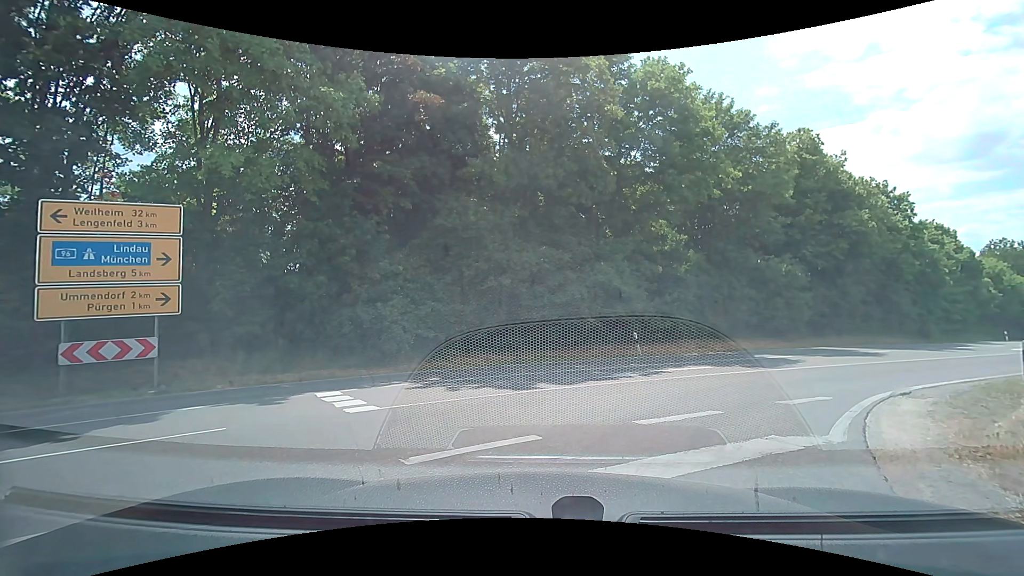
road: tertiary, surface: asphalt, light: Day
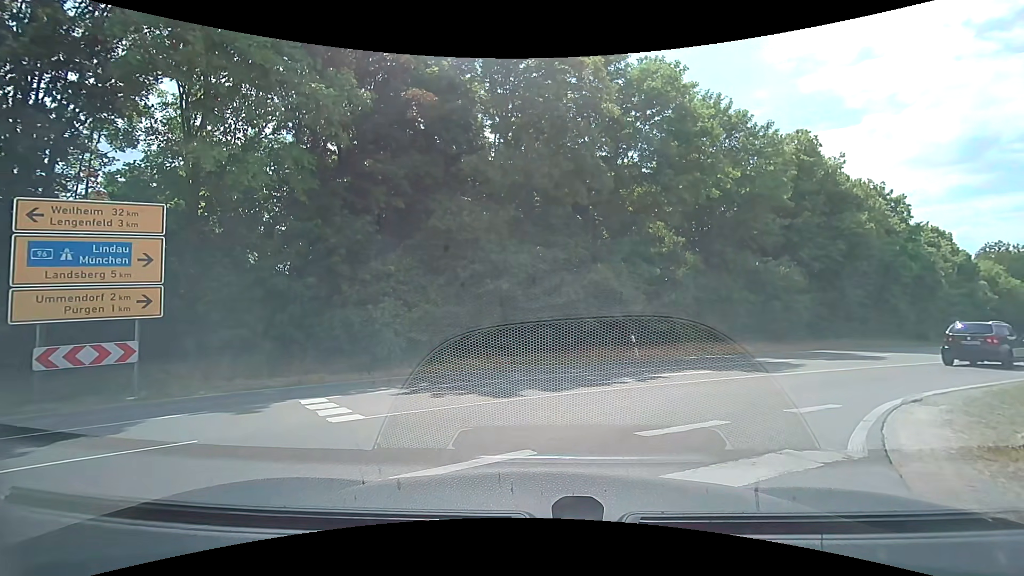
(0.0, +0.5) m; 0°
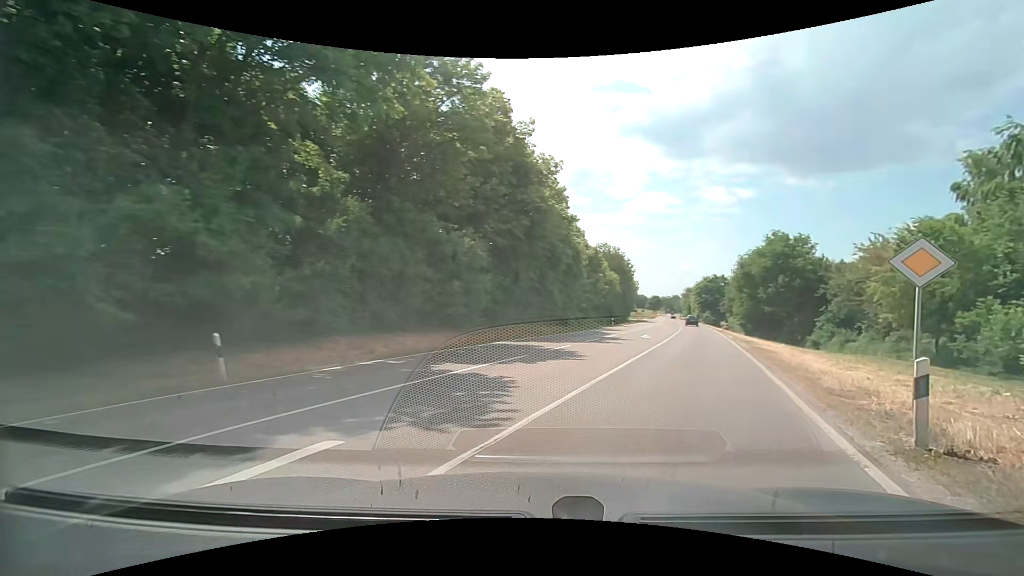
(+2.7, +10.0) m; +37°
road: secondary
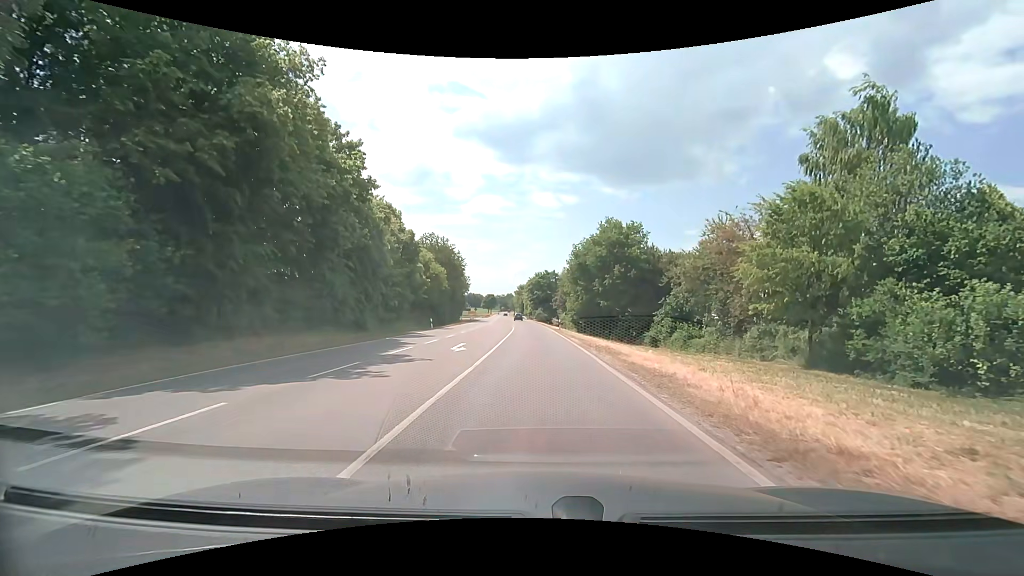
(+3.1, +12.6) m; +19°
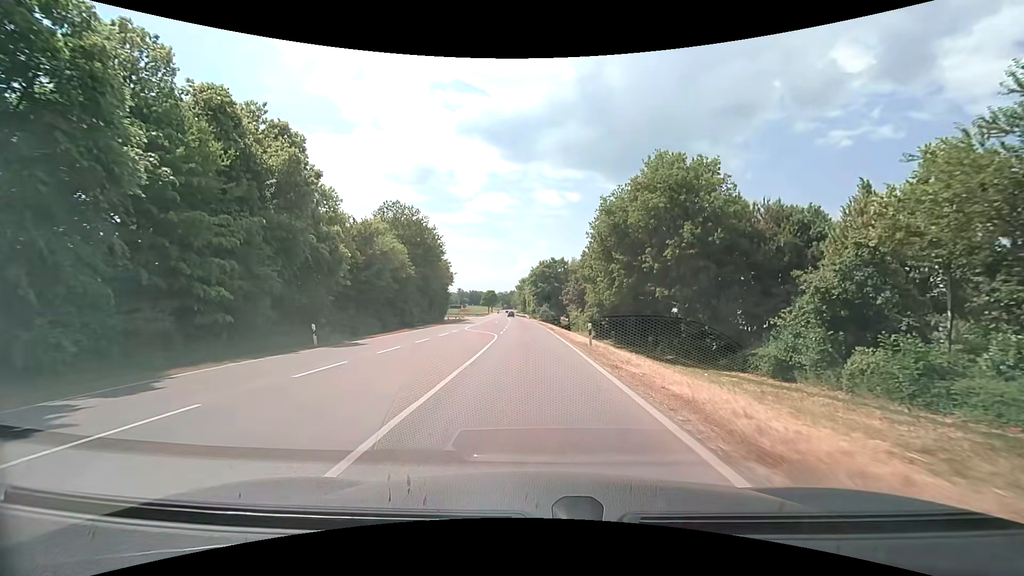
(+0.1, +24.4) m; -1°
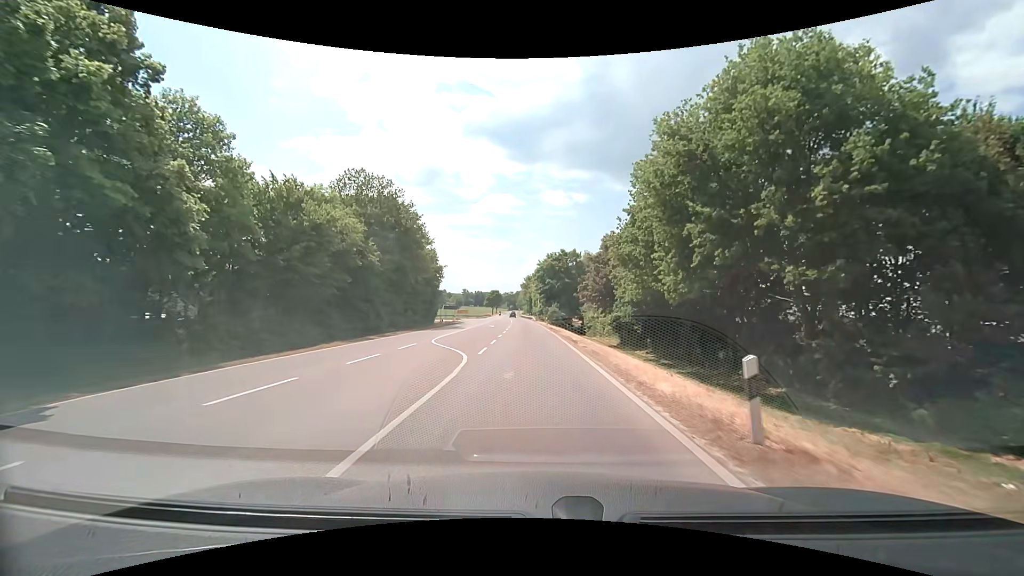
(0.0, +15.0) m; -1°
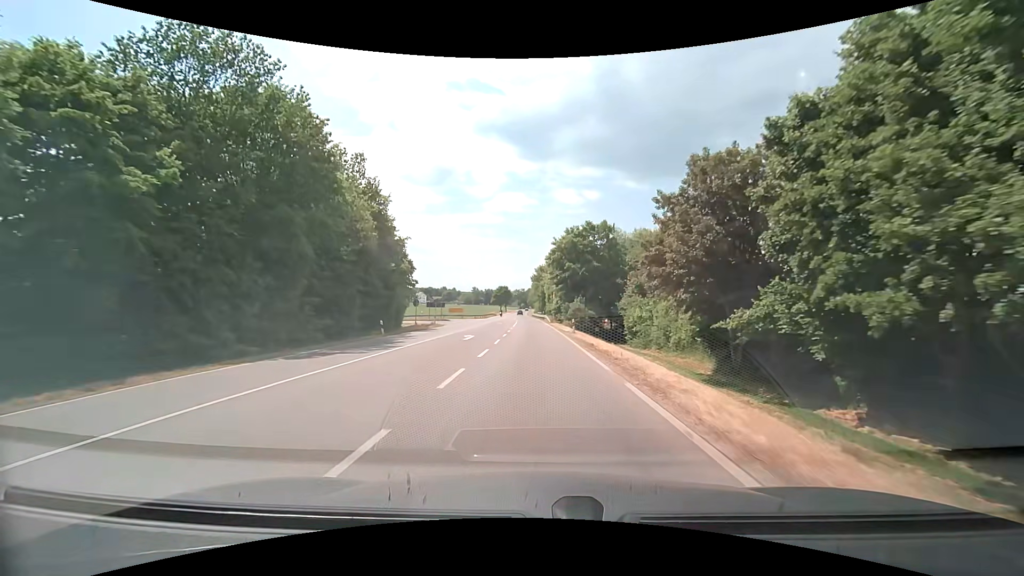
(-0.2, +25.6) m; -1°
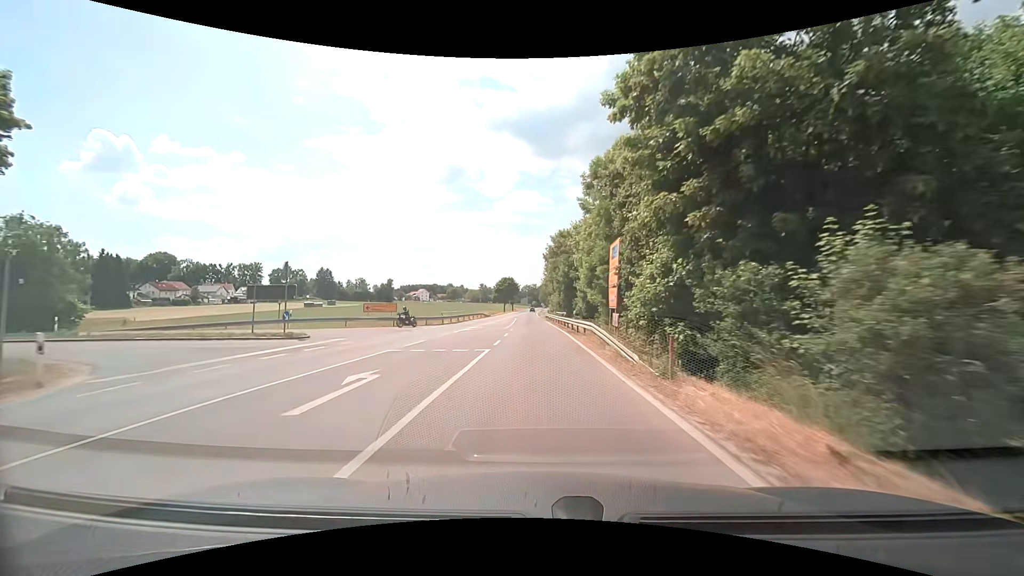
(-0.4, +48.1) m; -1°
(0, +10) (0, +20) (0, +30) (0, +40) (-1, +50) (-1, +60) (-1, +70) (-1, +80) (-1, +90) (-1, +100) m
